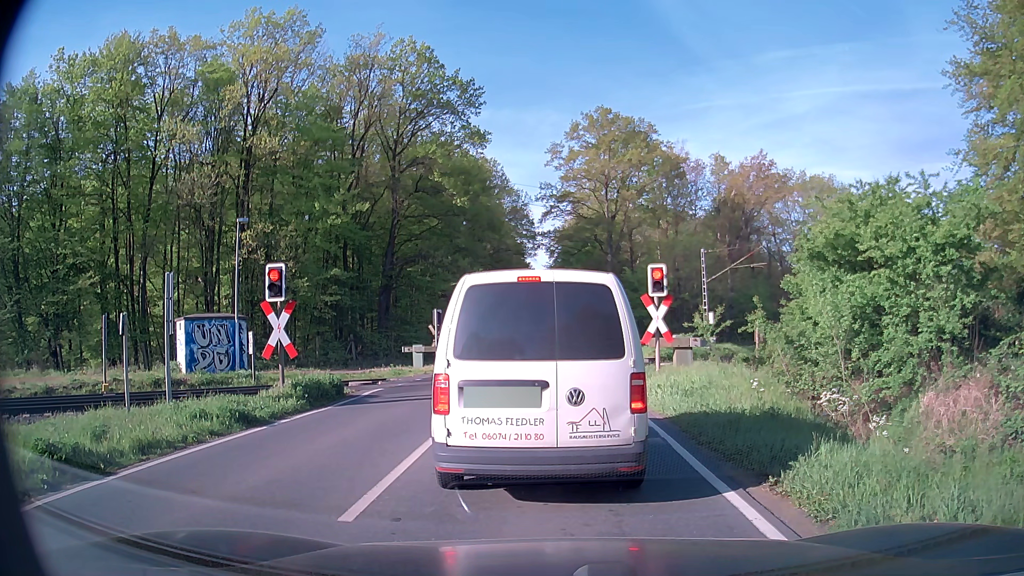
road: secondary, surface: asphalt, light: Day
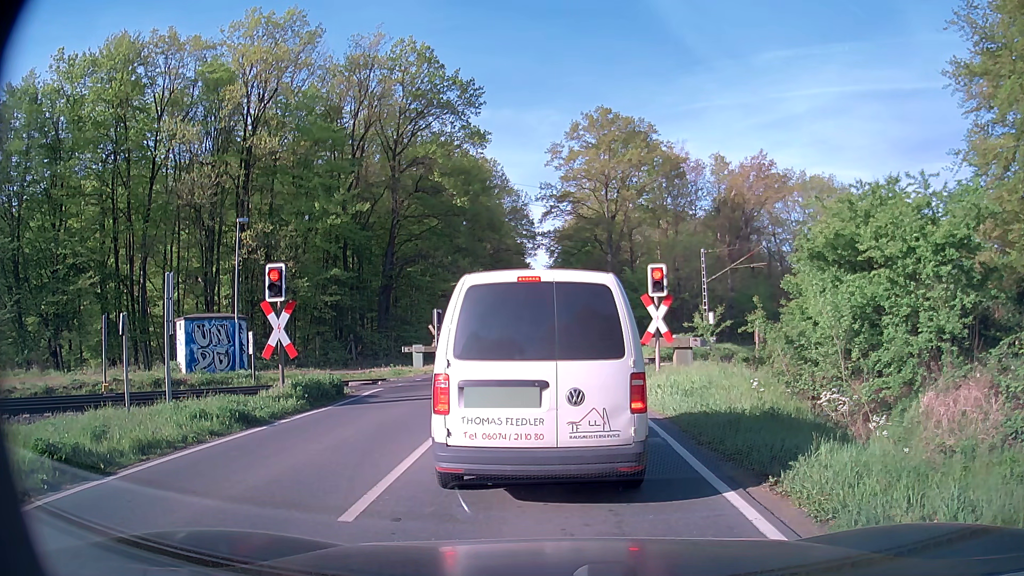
(0.0, 0.0) m; 0°
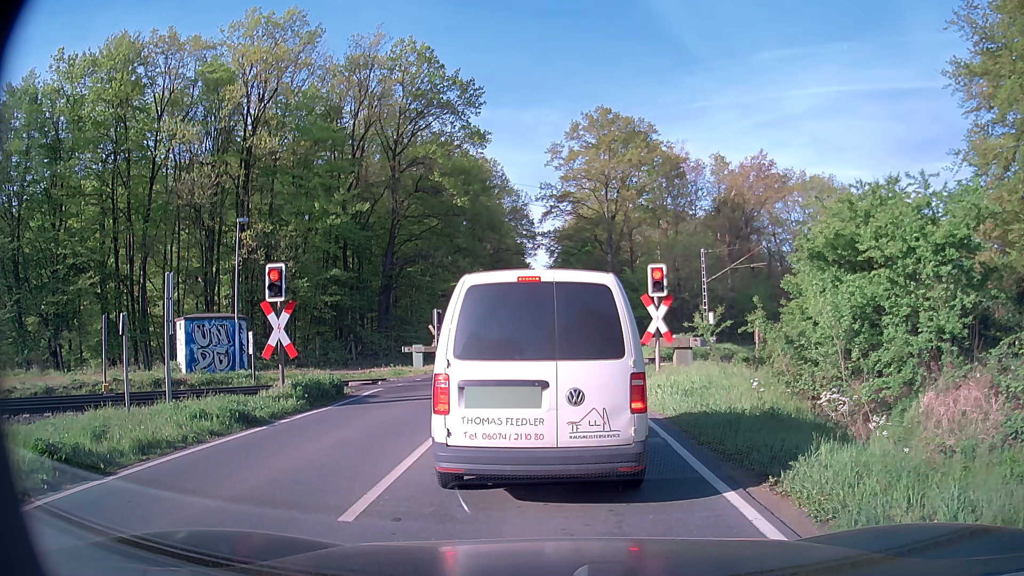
(0.0, 0.0) m; 0°
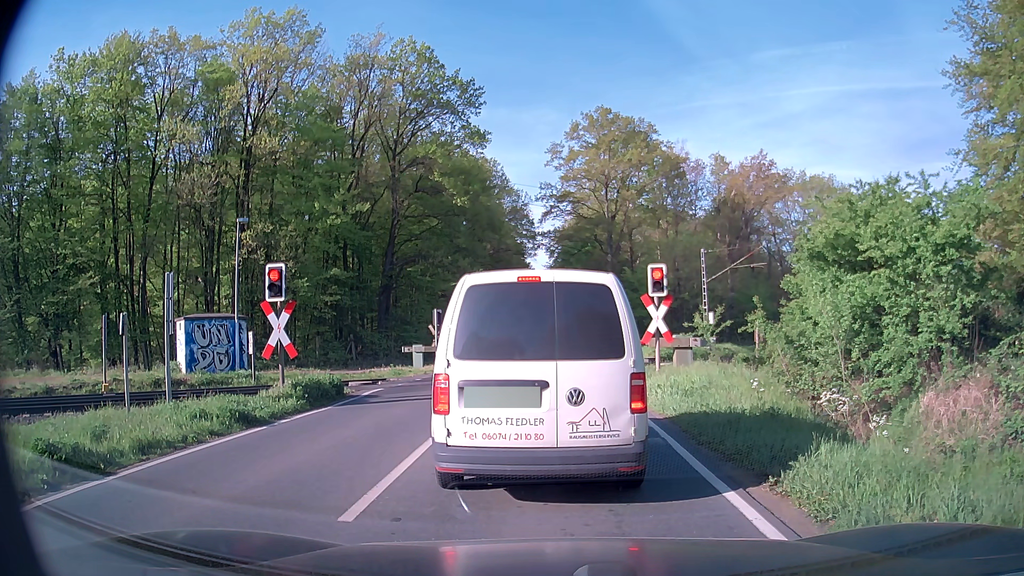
(0.0, 0.0) m; 0°
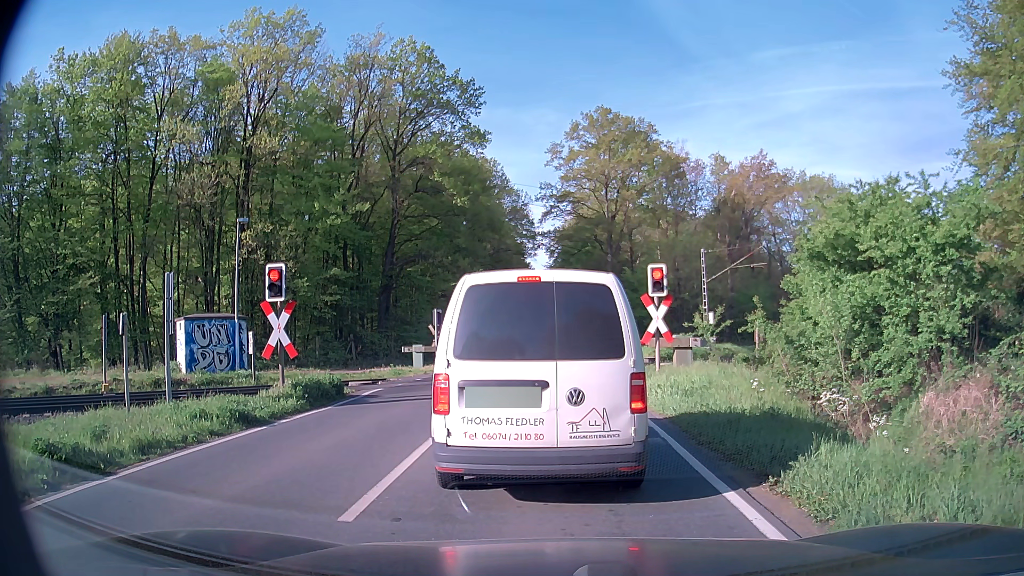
(0.0, 0.0) m; 0°
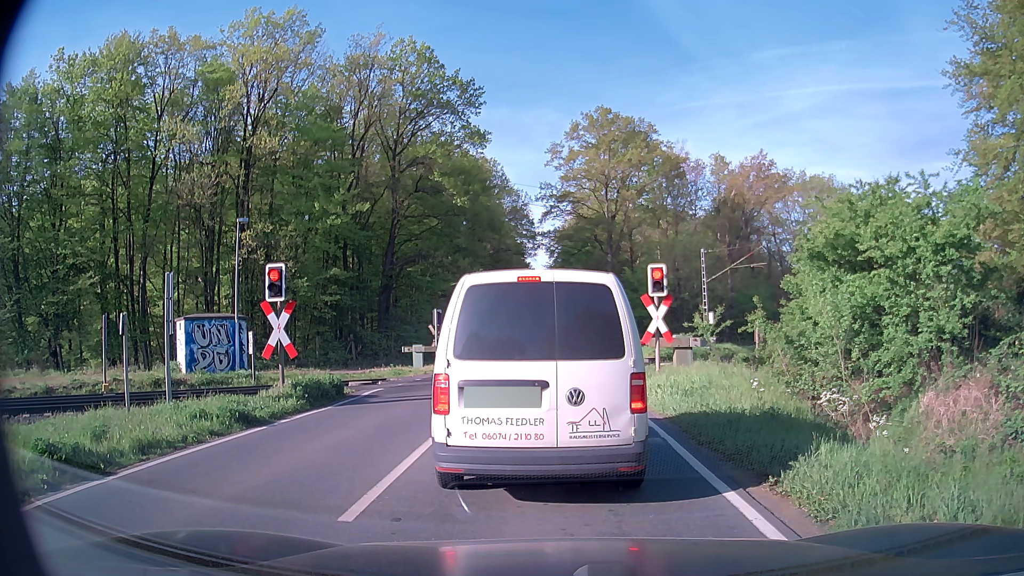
(0.0, 0.0) m; 0°
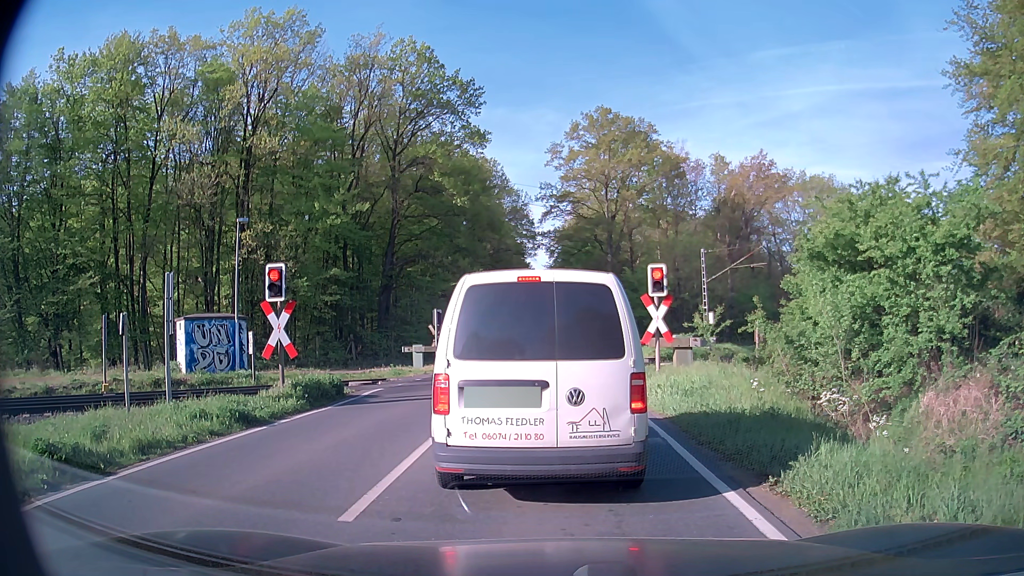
(0.0, 0.0) m; 0°
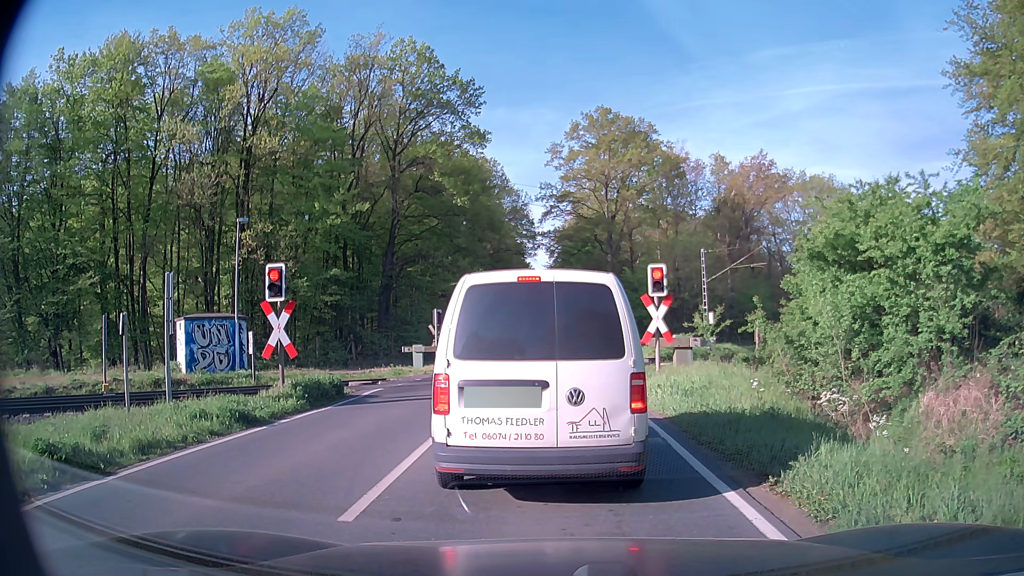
(0.0, 0.0) m; 0°
